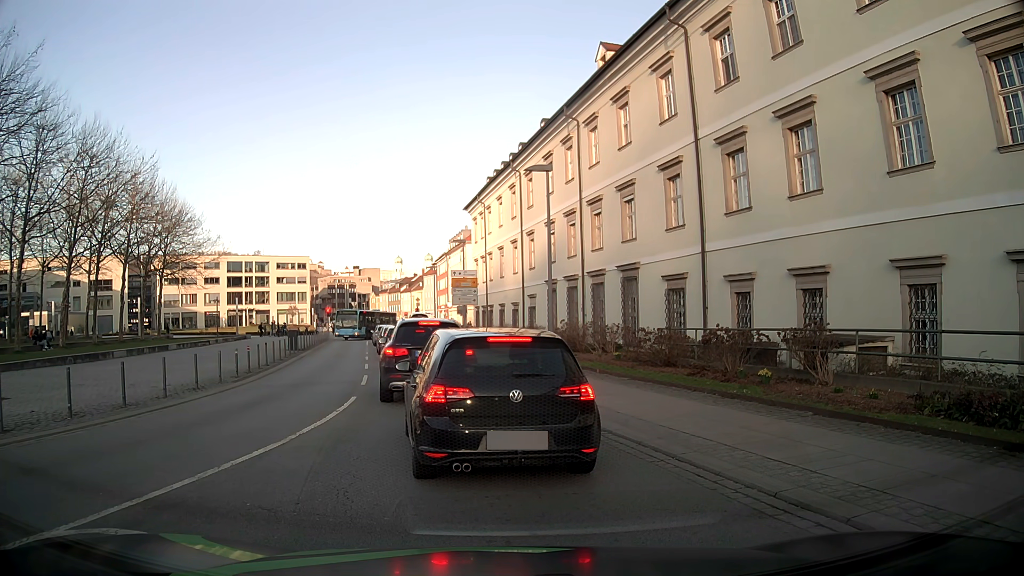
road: tertiary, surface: asphalt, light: Day
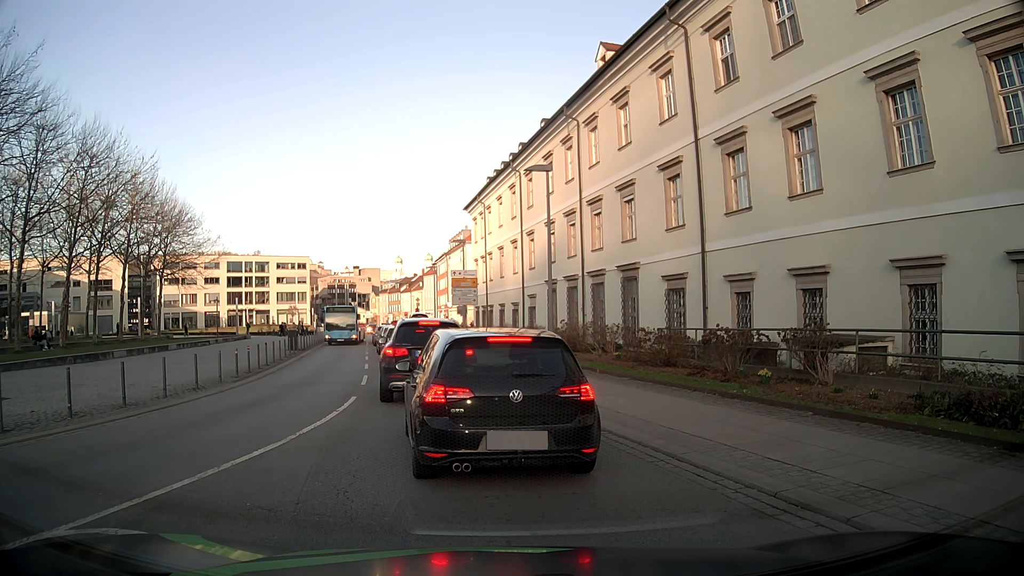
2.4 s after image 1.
(0.0, 0.0) m; 0°
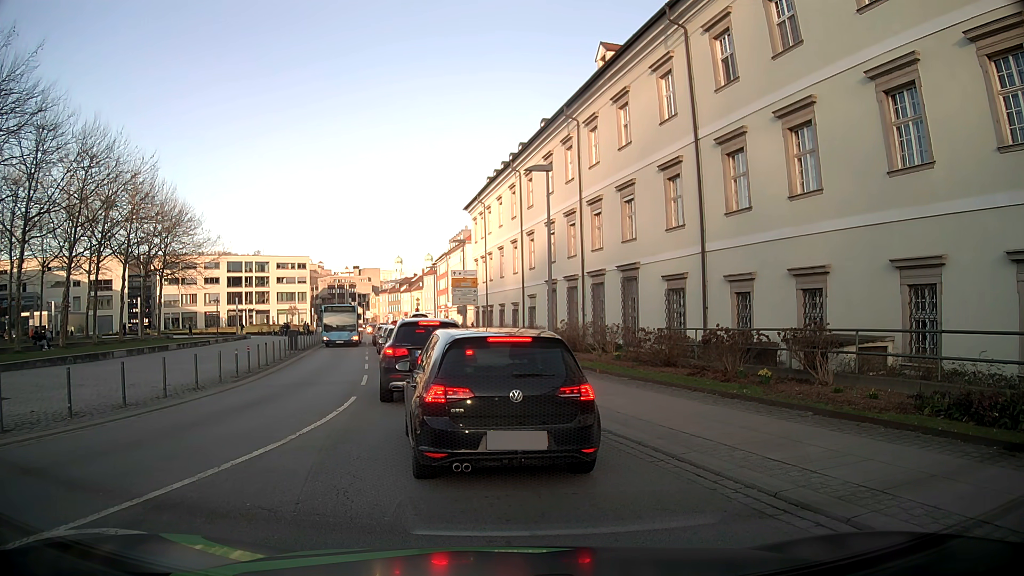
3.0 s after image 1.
(0.0, 0.0) m; 0°
